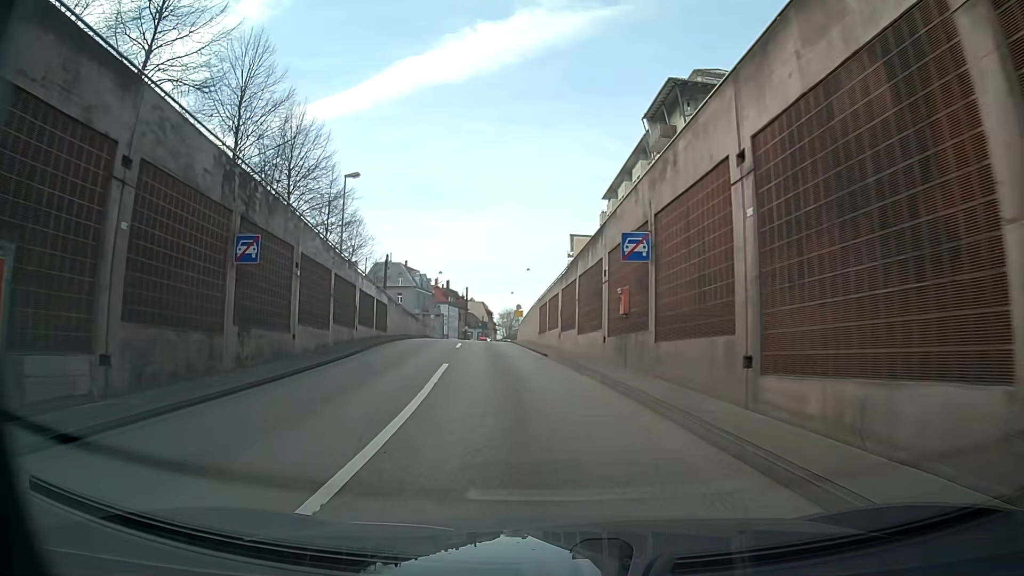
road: trunk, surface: asphalt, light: Day
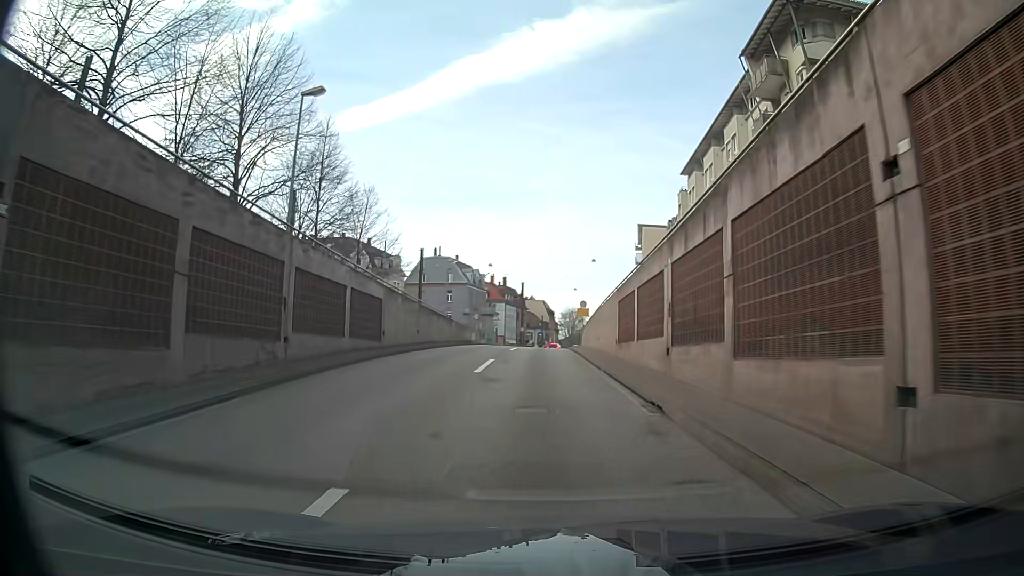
(-0.5, +13.7) m; -4°
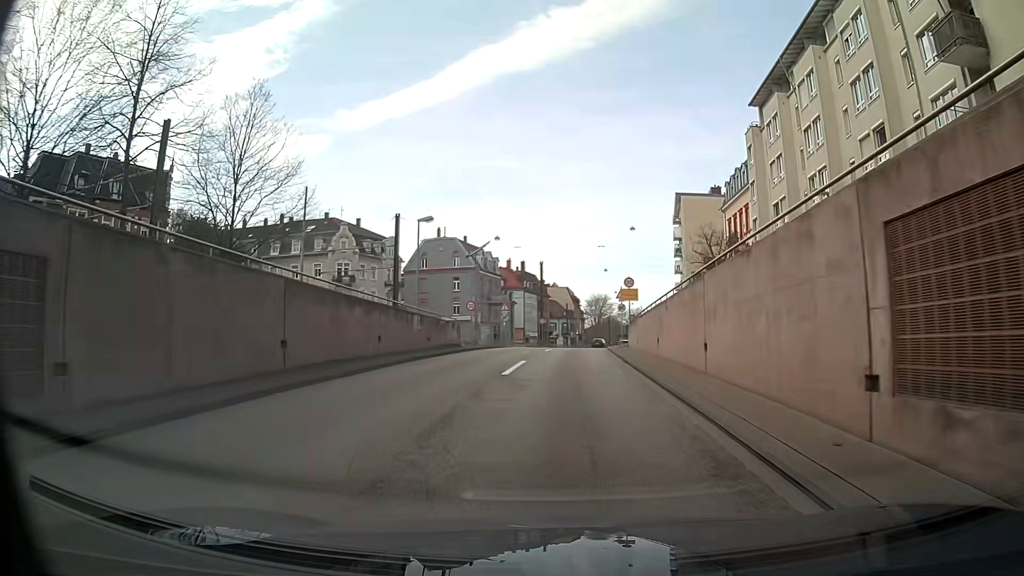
(-0.3, +18.7) m; -1°
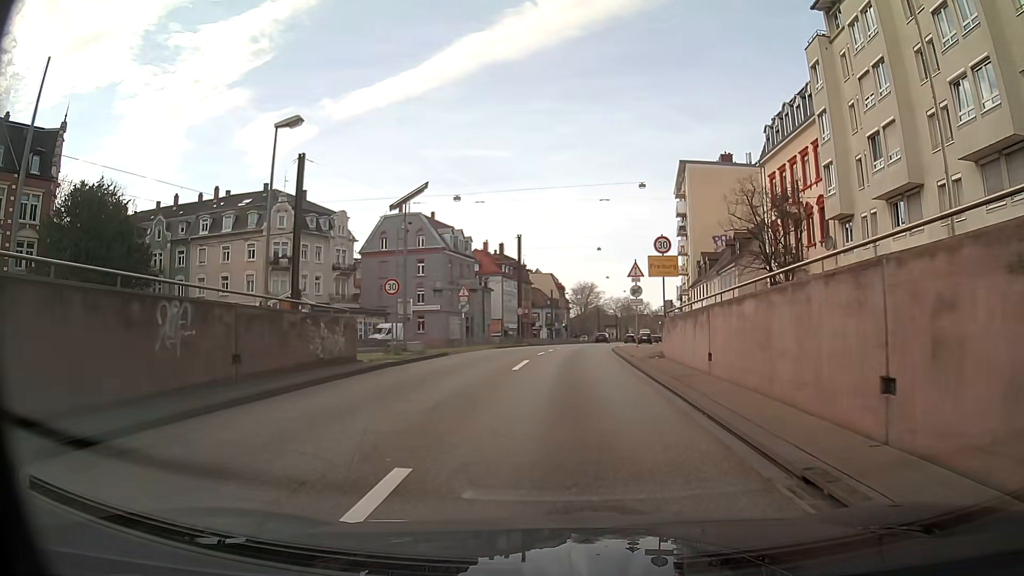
(+0.1, +16.2) m; +1°
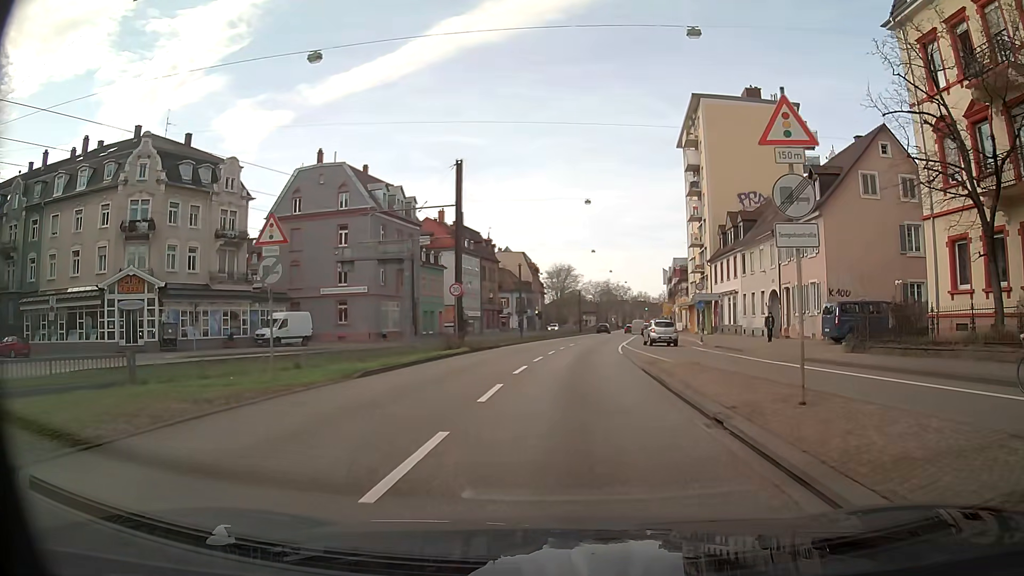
(+0.5, +23.5) m; +2°
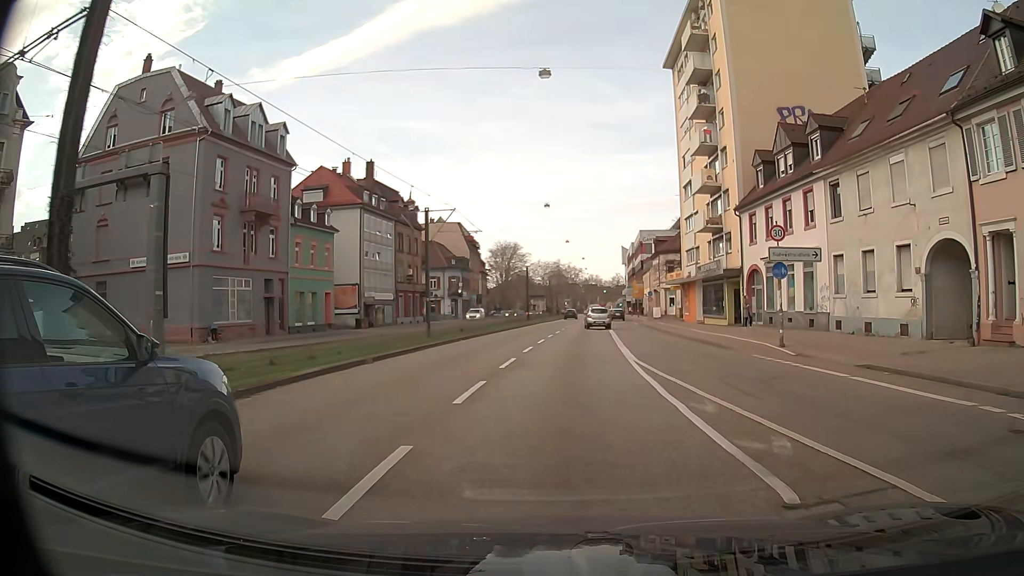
(+0.9, +25.3) m; +5°
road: primary
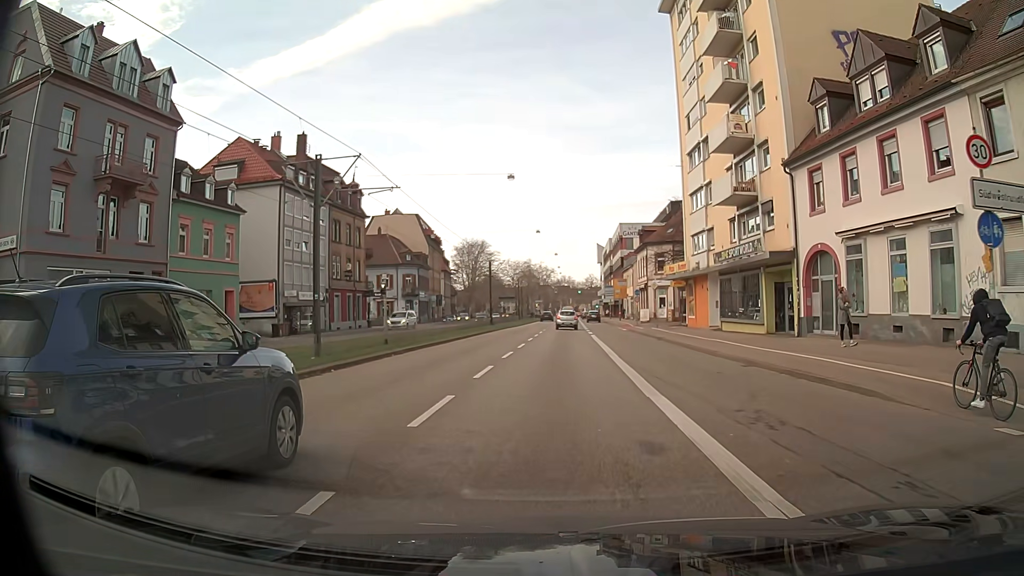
(+0.3, +13.5) m; +2°
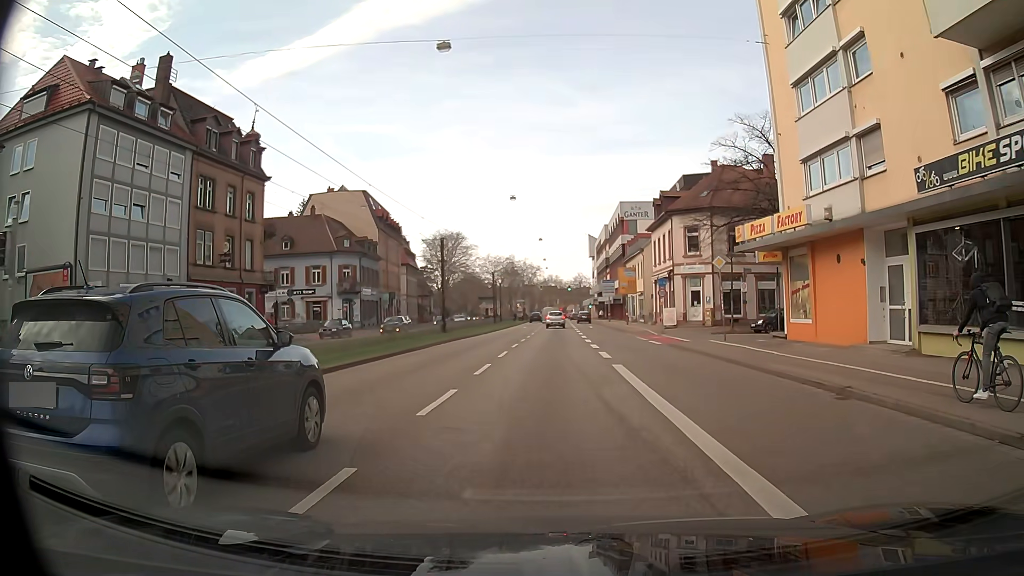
(+0.3, +23.2) m; +1°
